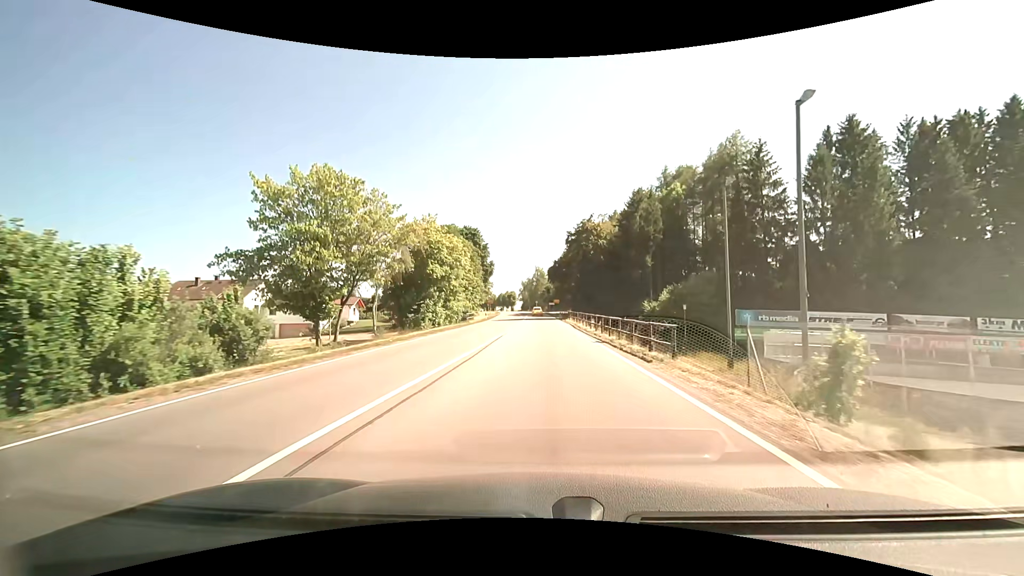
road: primary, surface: asphalt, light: Day
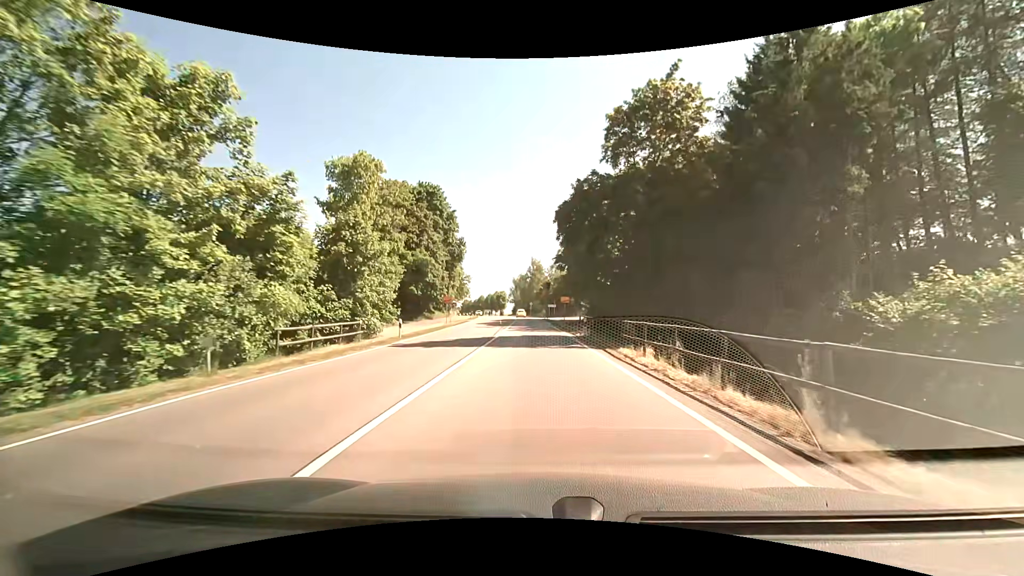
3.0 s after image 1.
(+0.6, +40.2) m; +1°
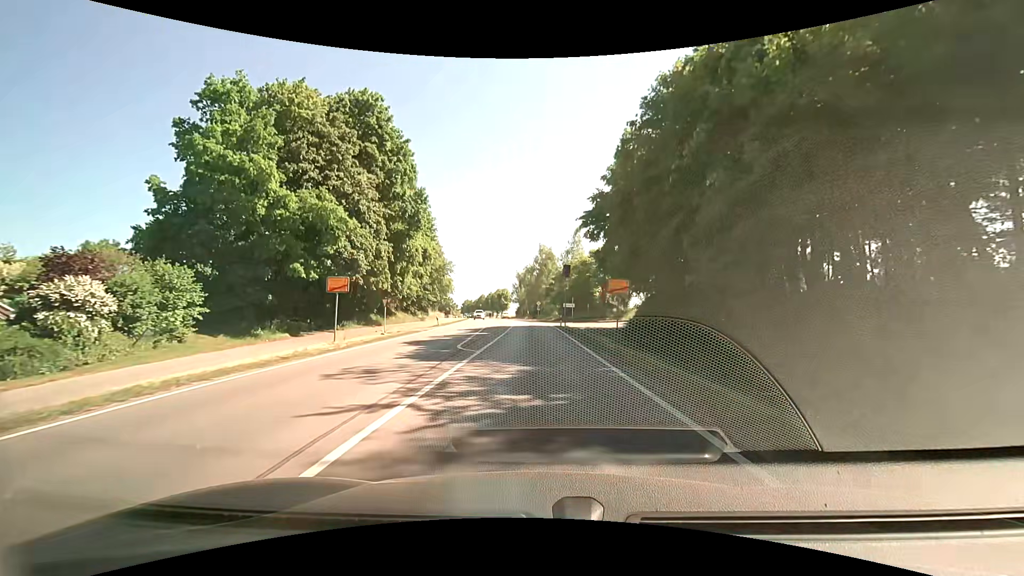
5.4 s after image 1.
(-0.7, +30.2) m; -2°
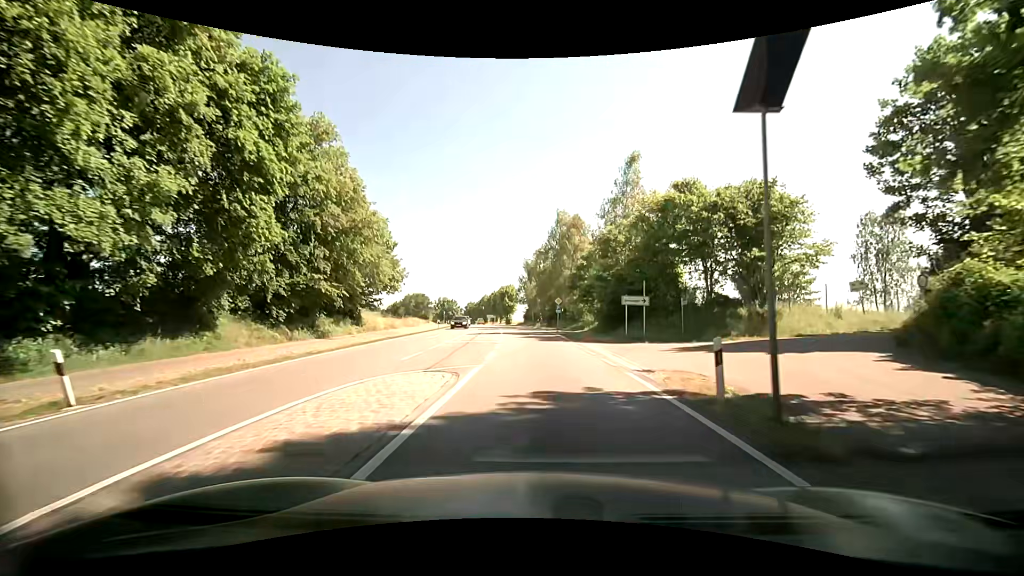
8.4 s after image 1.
(+0.1, +38.3) m; +3°
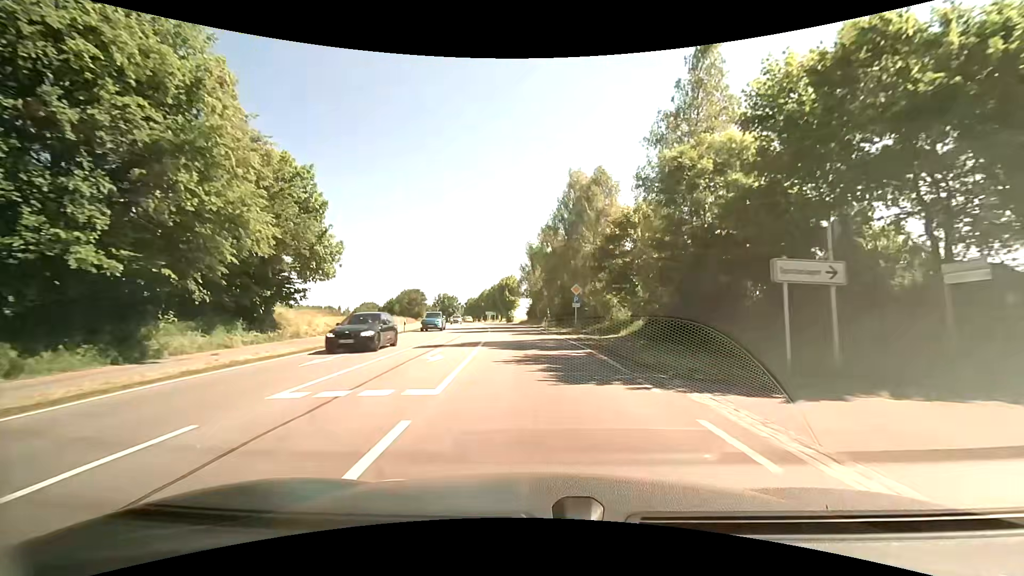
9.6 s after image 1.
(-0.6, +17.5) m; -1°
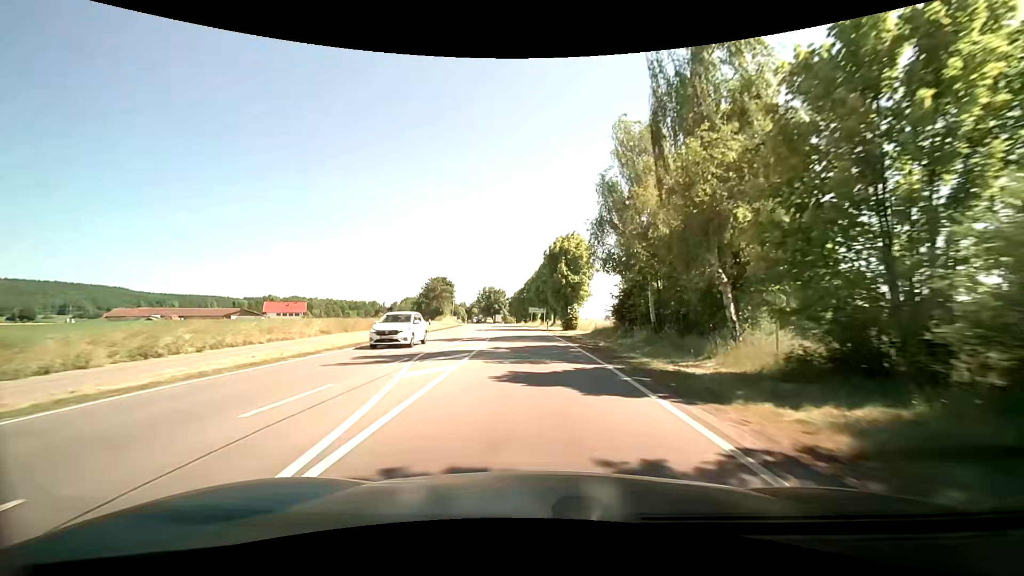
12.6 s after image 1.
(-3.0, +49.4) m; -8°
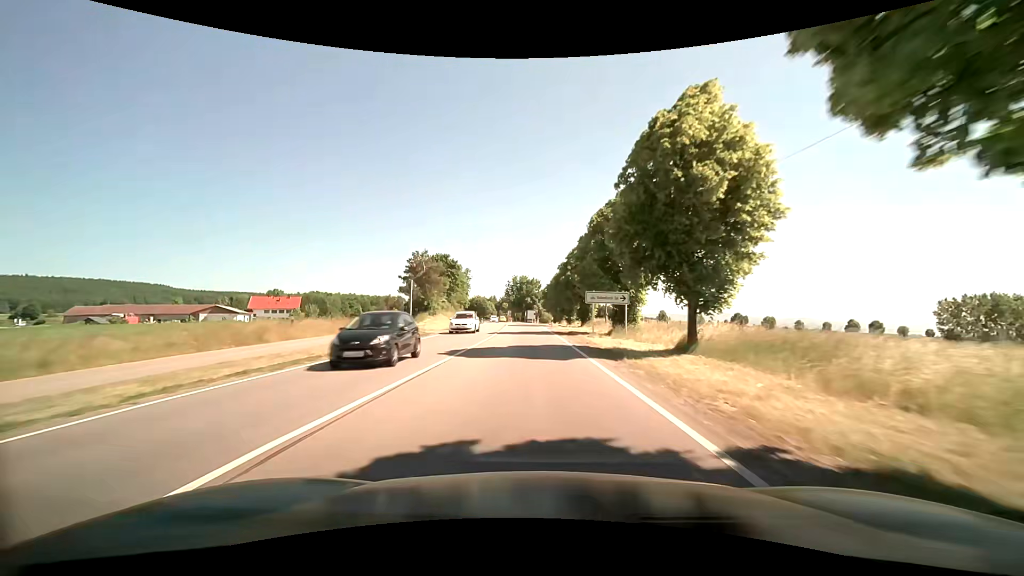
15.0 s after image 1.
(-1.4, +45.0) m; -3°
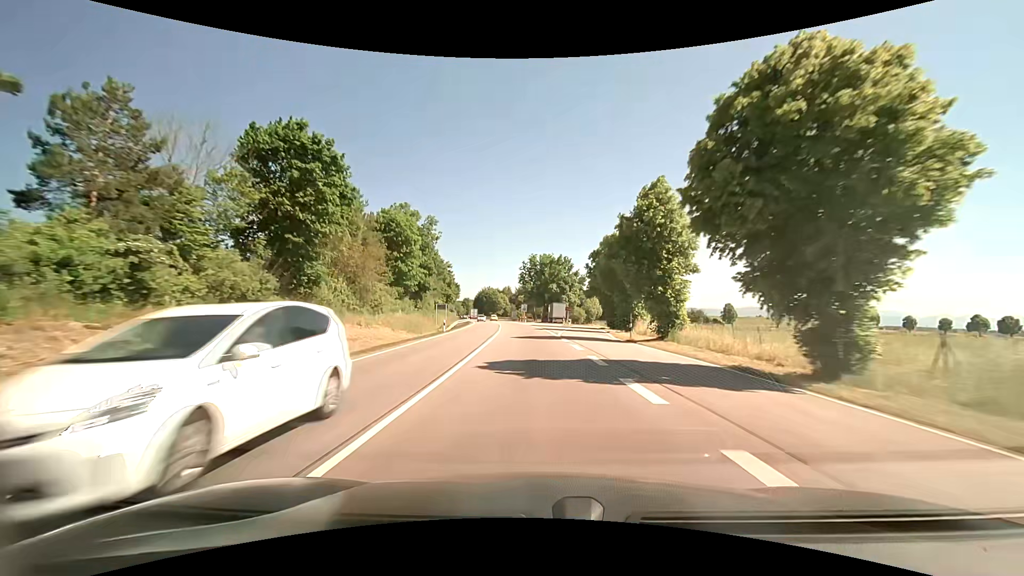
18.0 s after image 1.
(-3.3, +62.0) m; -5°
